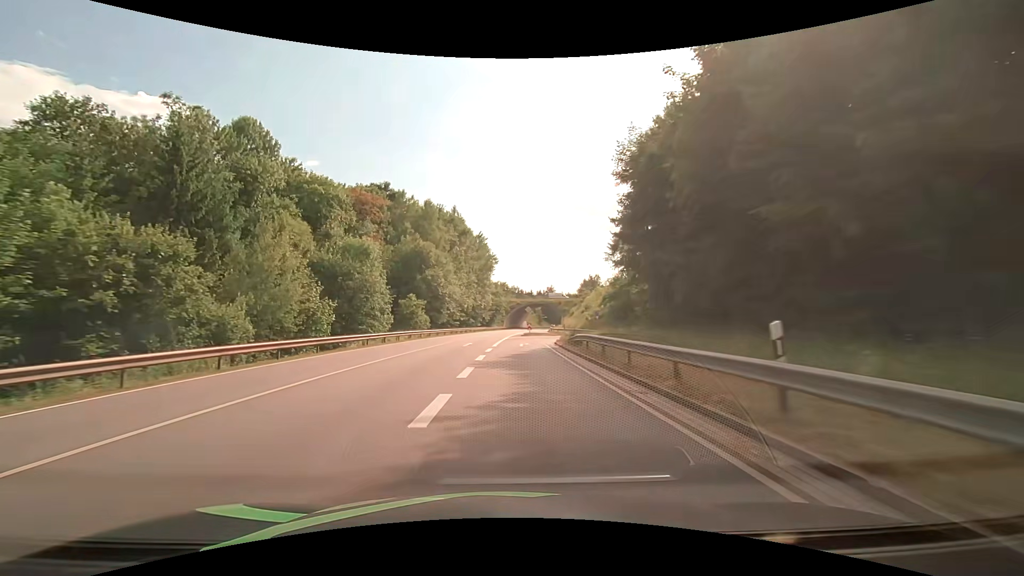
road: primary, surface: asphalt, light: Day
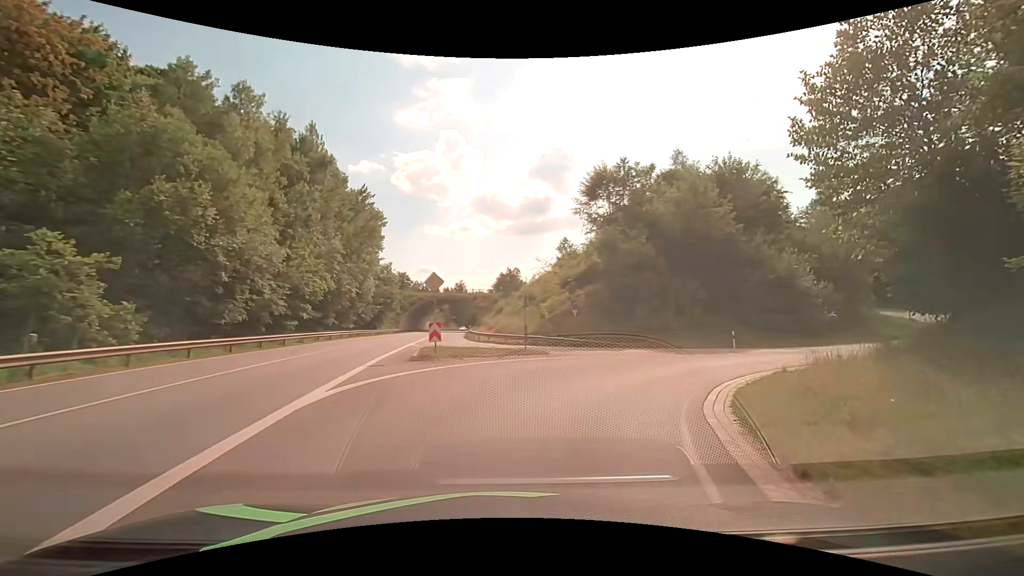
(+1.2, +36.2) m; +11°
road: primary_link
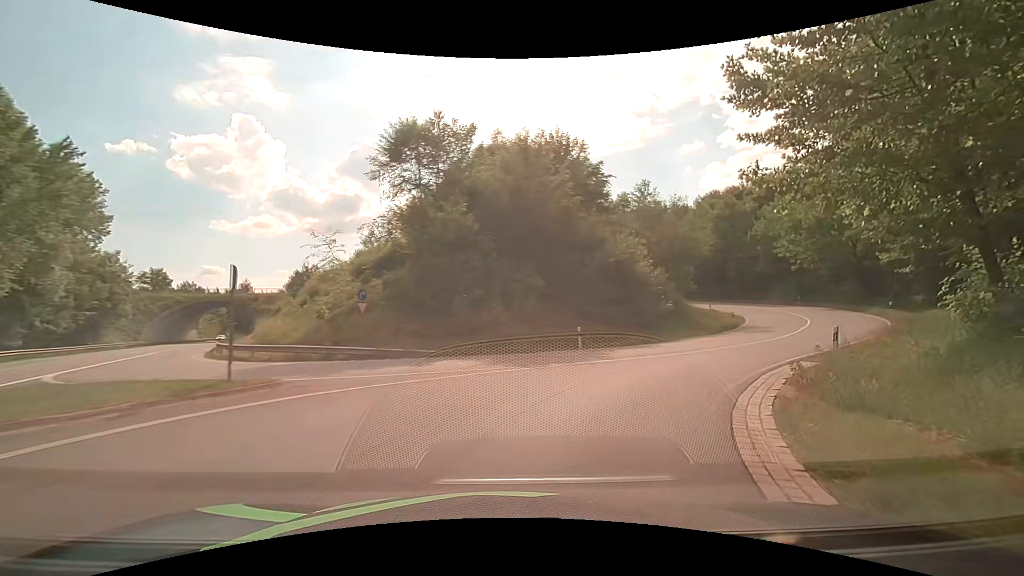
(+1.8, +10.6) m; +21°
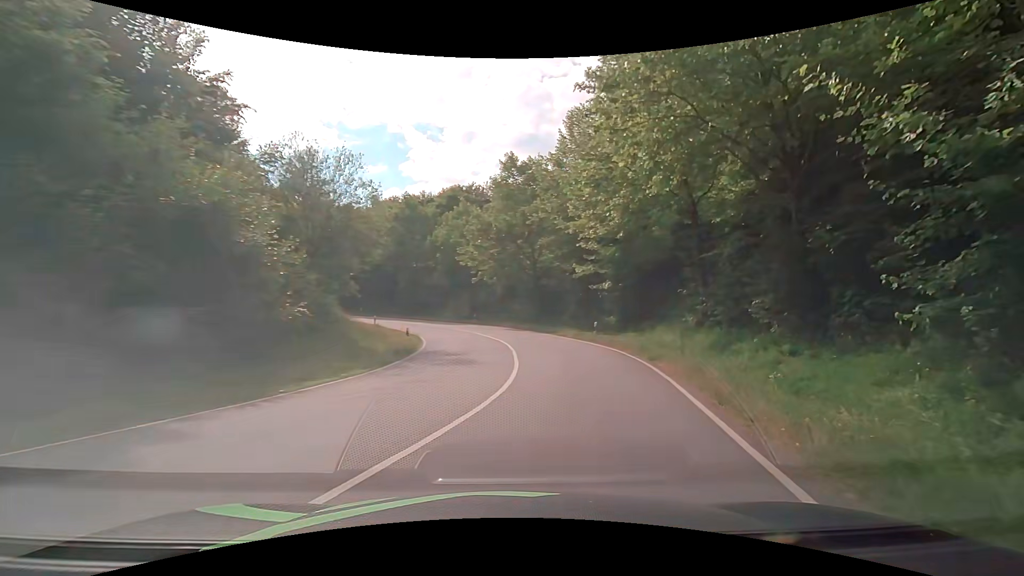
(+5.2, +15.7) m; +37°
